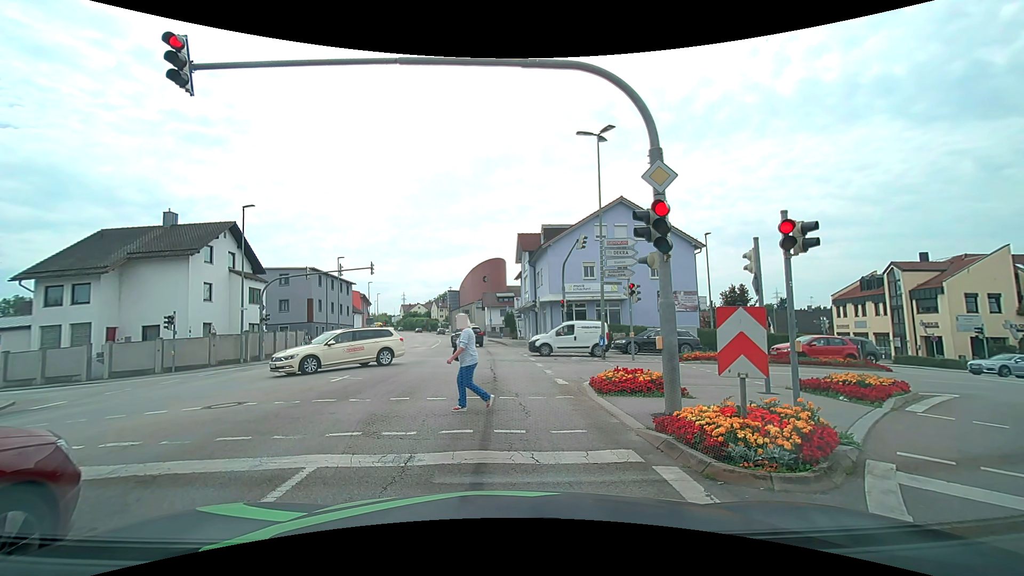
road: tertiary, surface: asphalt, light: Day
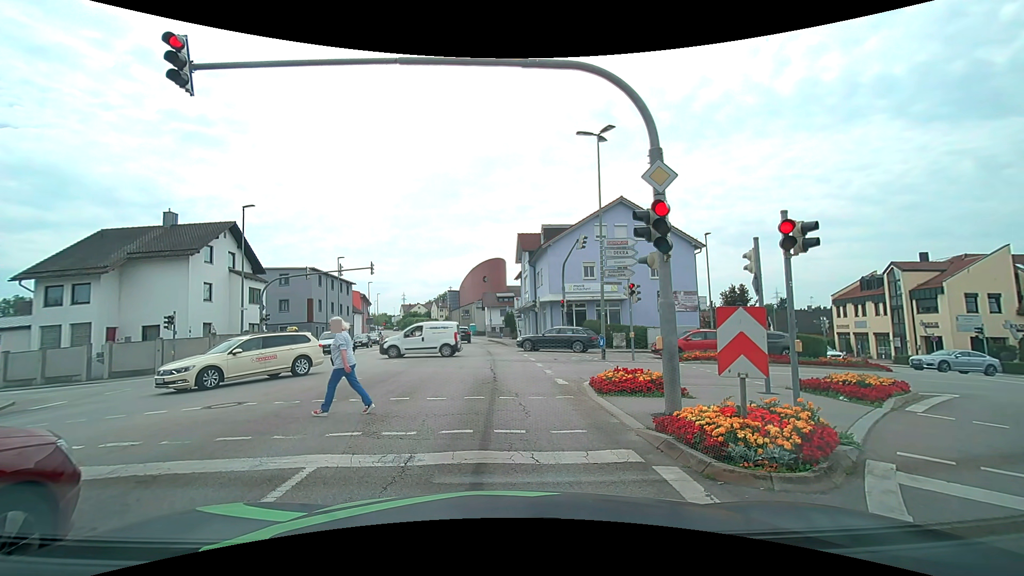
(0.0, 0.0) m; 0°
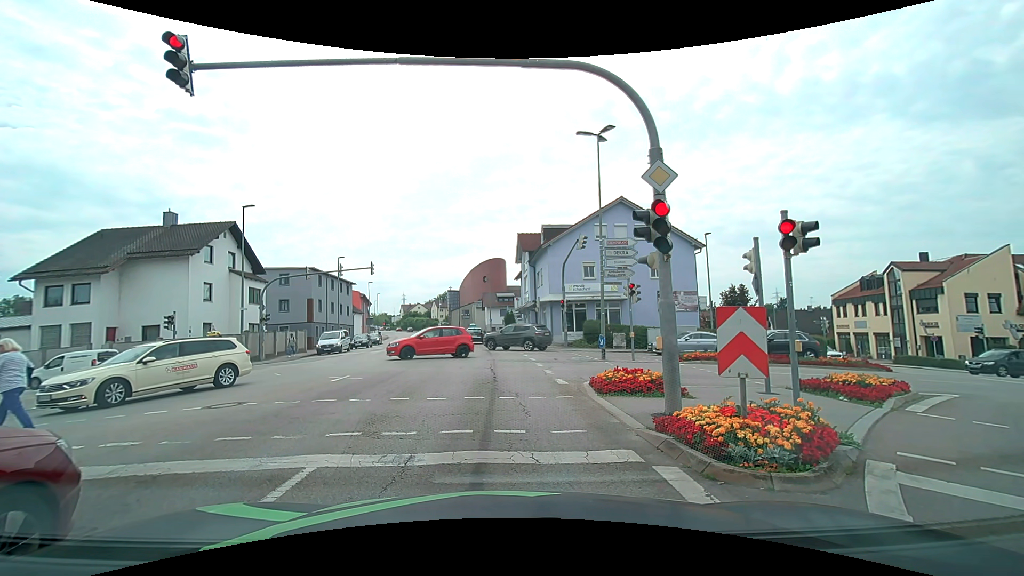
(0.0, 0.0) m; 0°
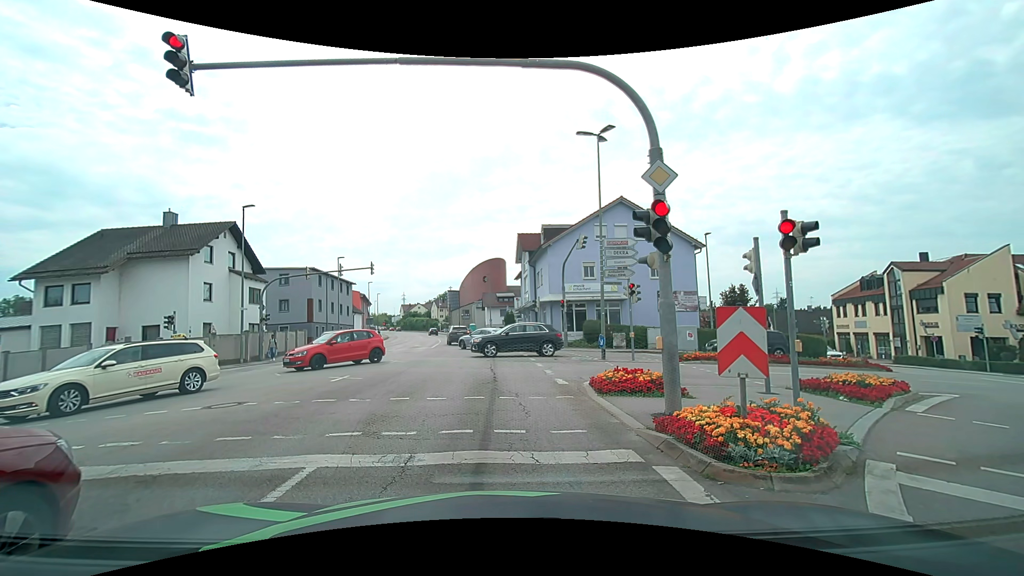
(0.0, 0.0) m; 0°
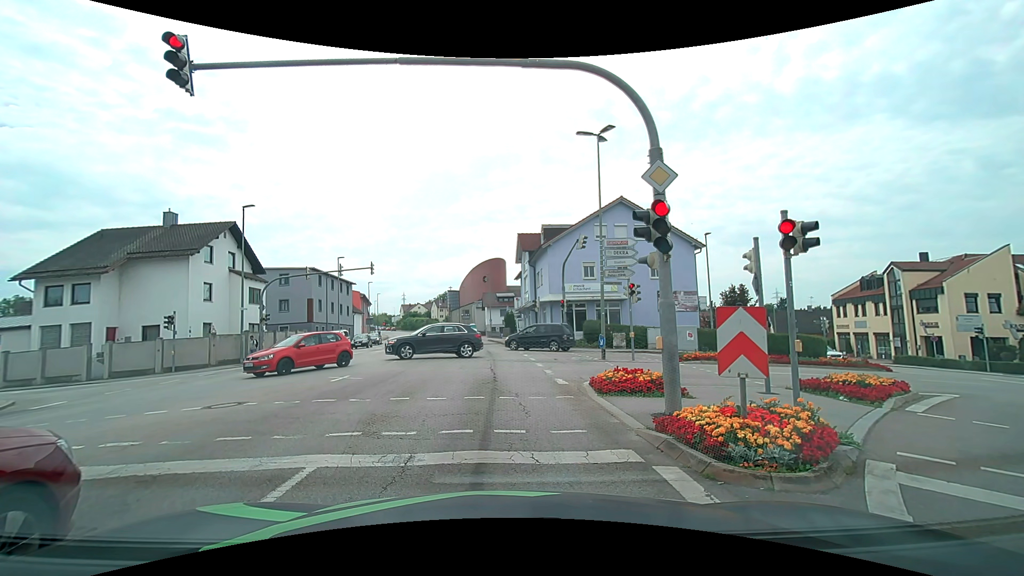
(0.0, 0.0) m; 0°
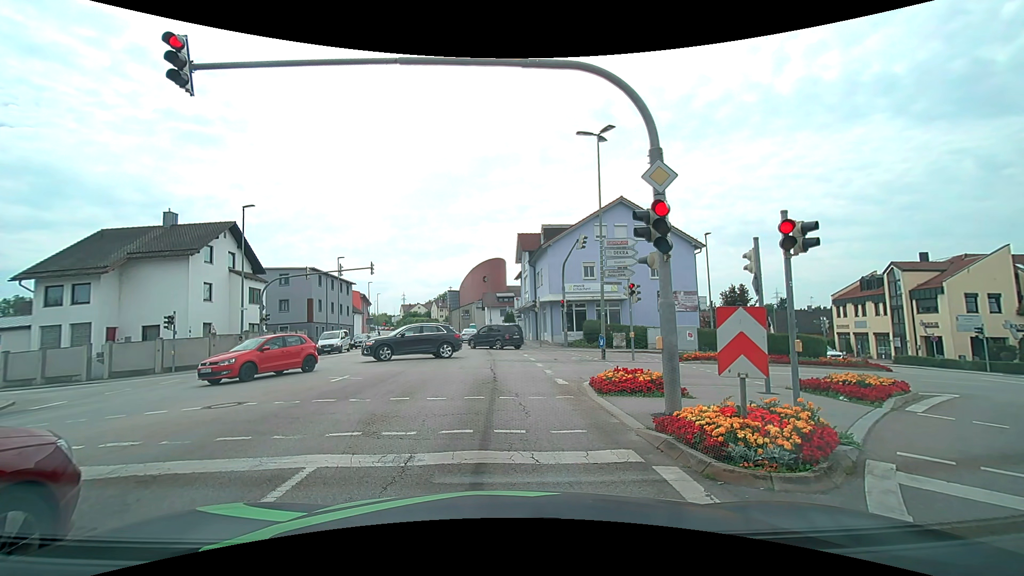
(0.0, 0.0) m; 0°
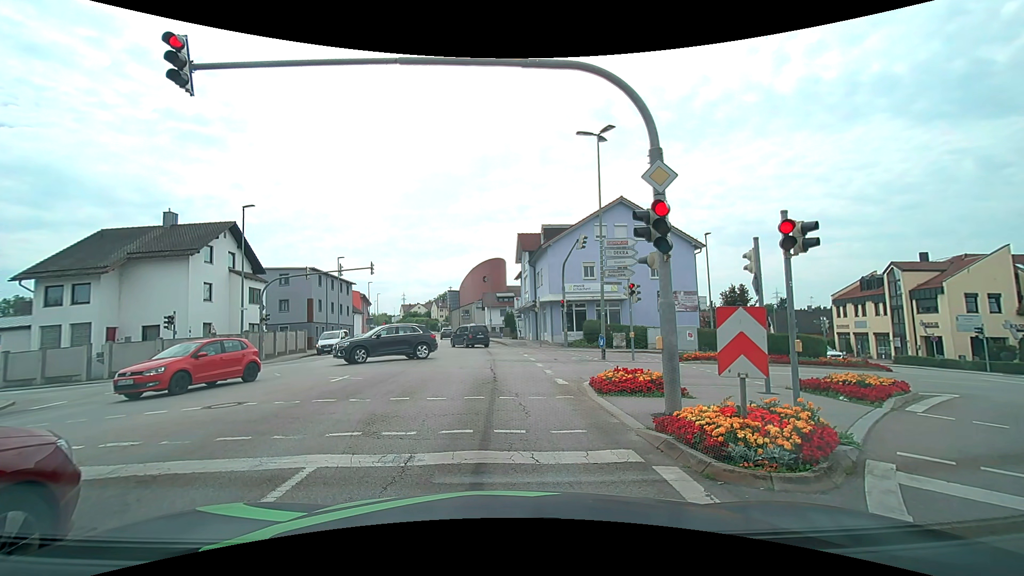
(0.0, 0.0) m; 0°
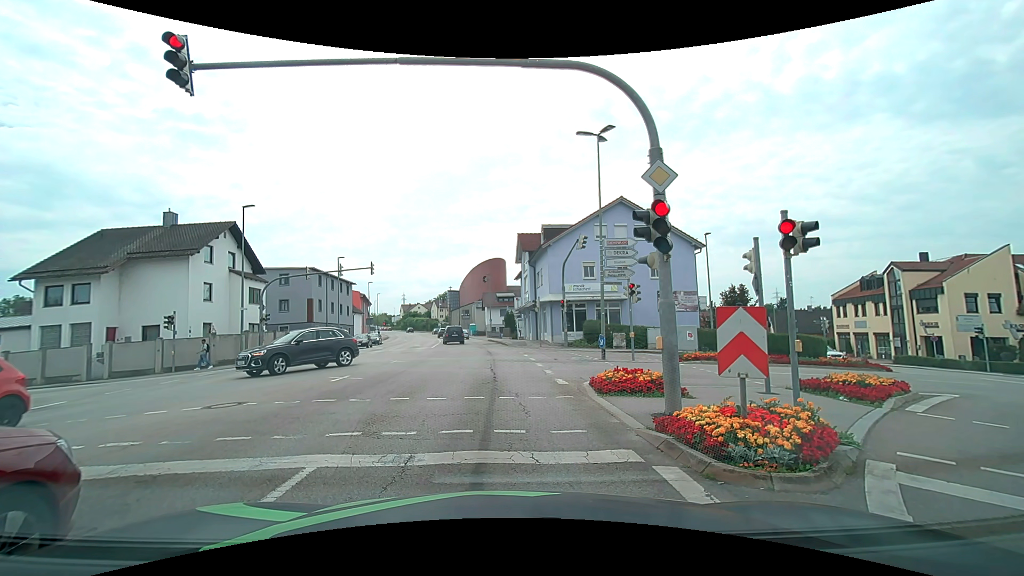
(0.0, 0.0) m; 0°
(0, +10) (-1, +20) (-1, +30) (-2, +40) (-3, +50) (-4, +60) (-6, +70) (-8, +79) (-10, +89) (-12, +99) m
